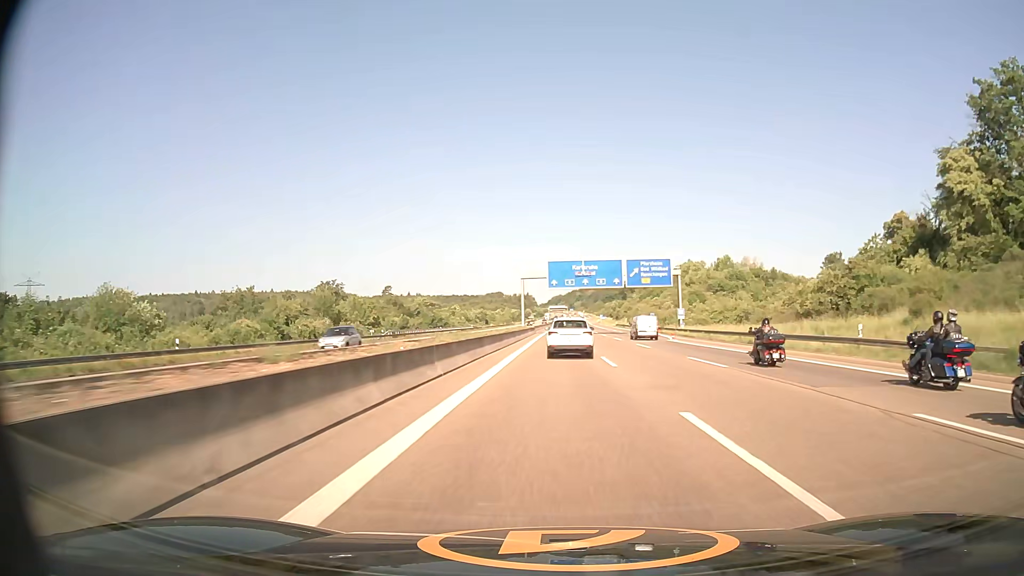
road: motorway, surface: asphalt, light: Day
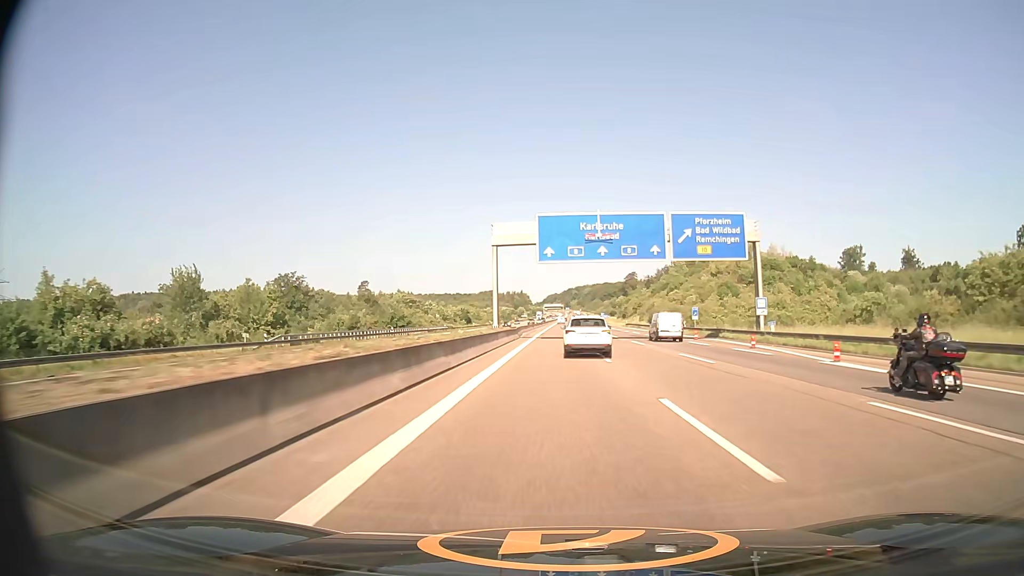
(+0.1, +34.5) m; 0°
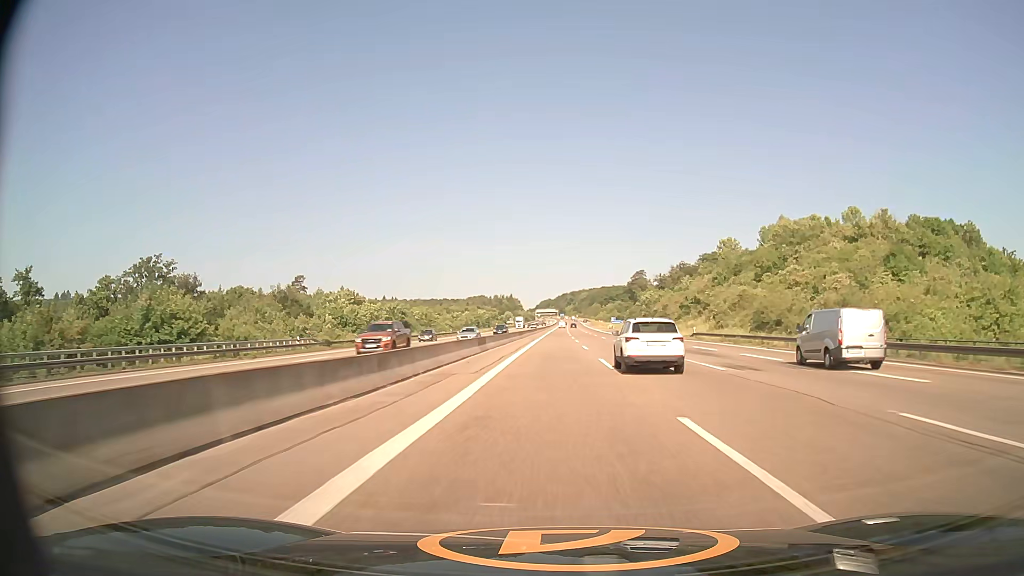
(+0.5, +73.7) m; +1°
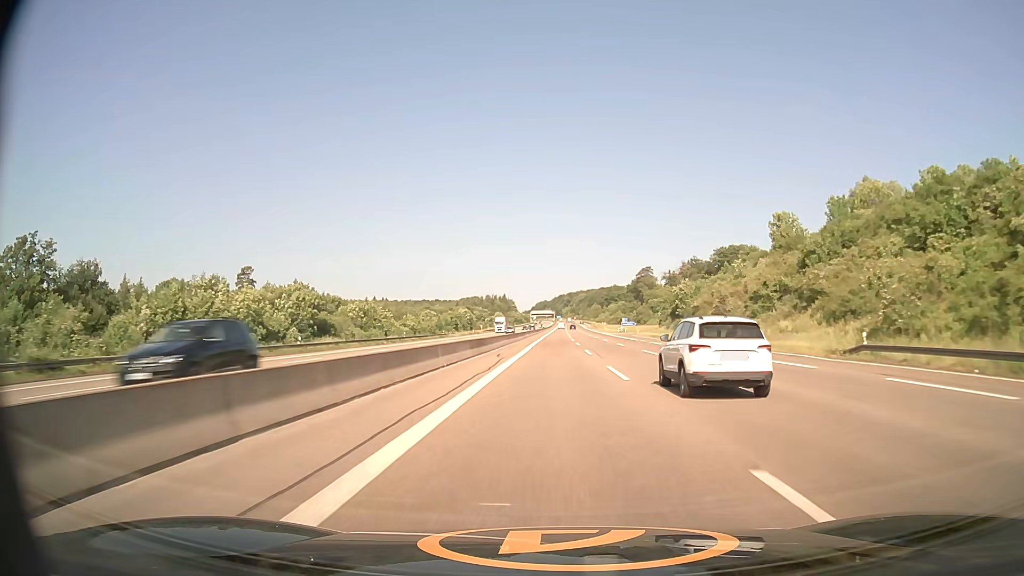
(+0.1, +40.0) m; 0°
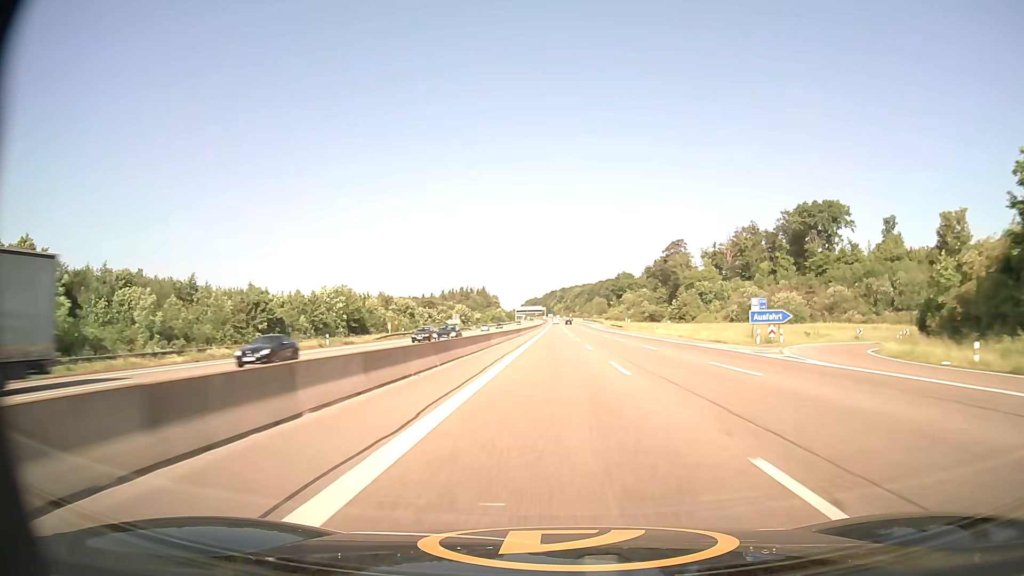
(+0.8, +108.2) m; +1°
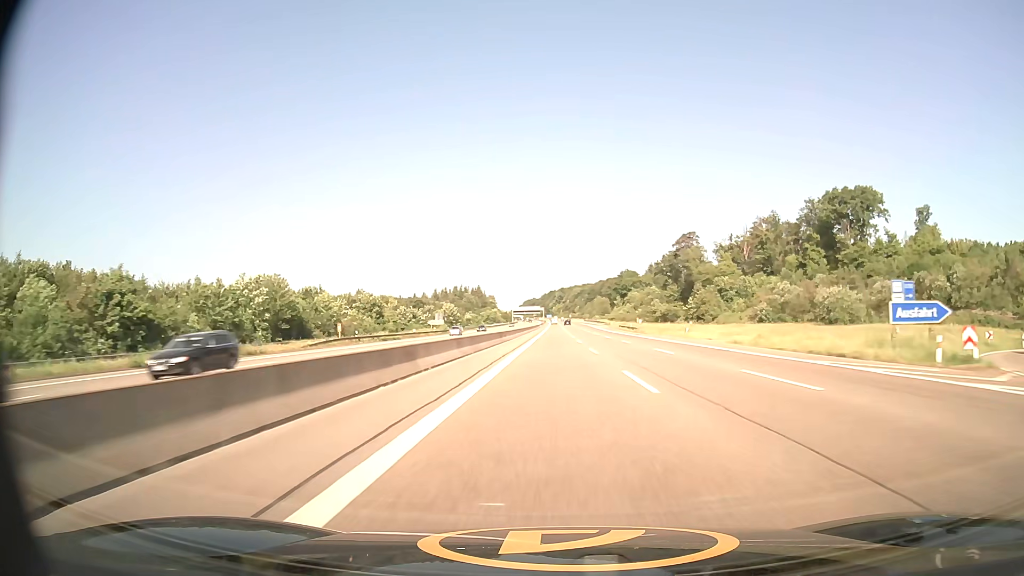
(0.0, +22.7) m; 0°
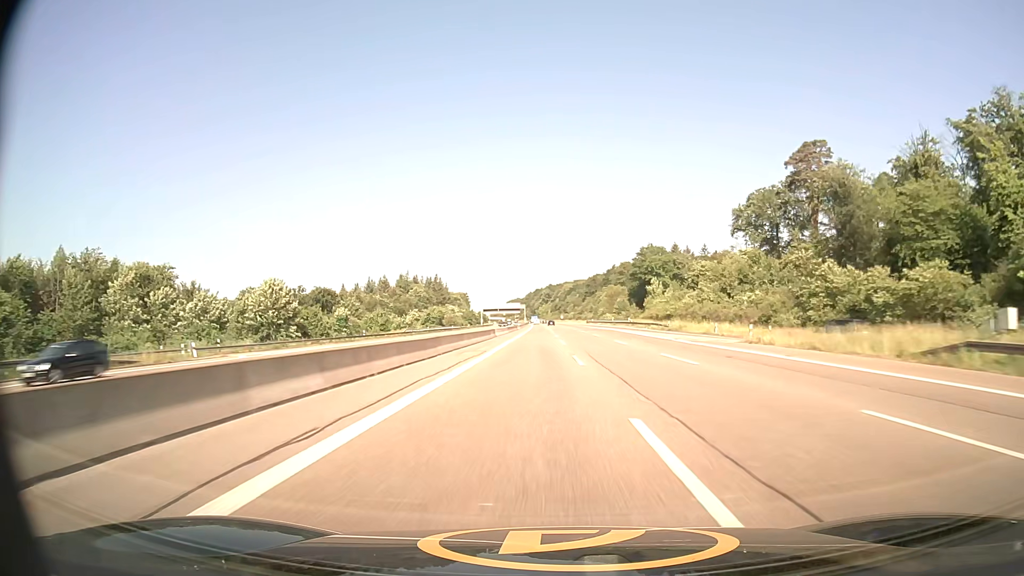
(+1.1, +117.6) m; +1°
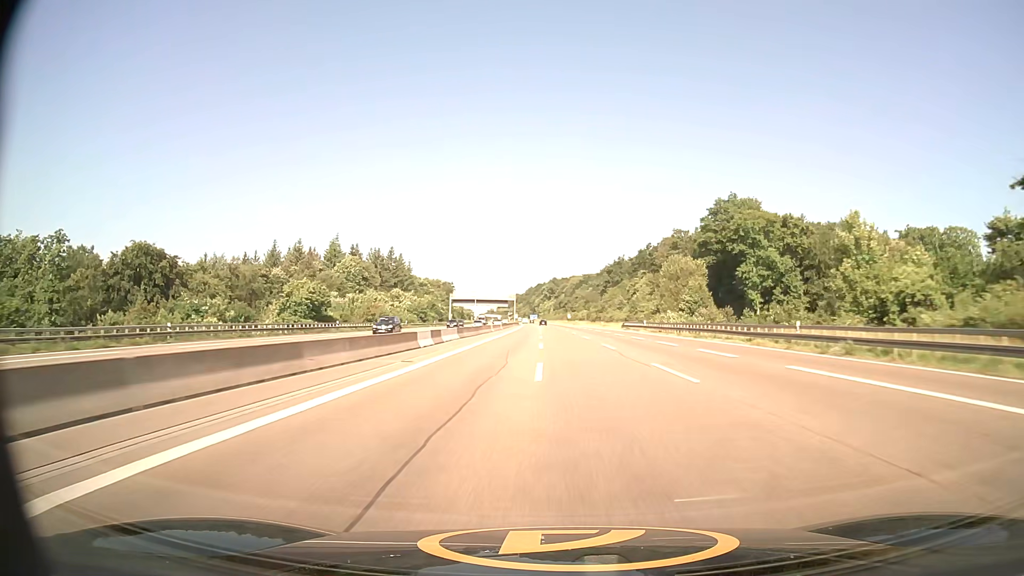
(0.0, +97.1) m; 0°
(0, +10) (0, +20) (0, +30) (0, +40) (0, +50) (0, +60) (0, +70) (0, +80) (0, +90) (-1, +100) m
